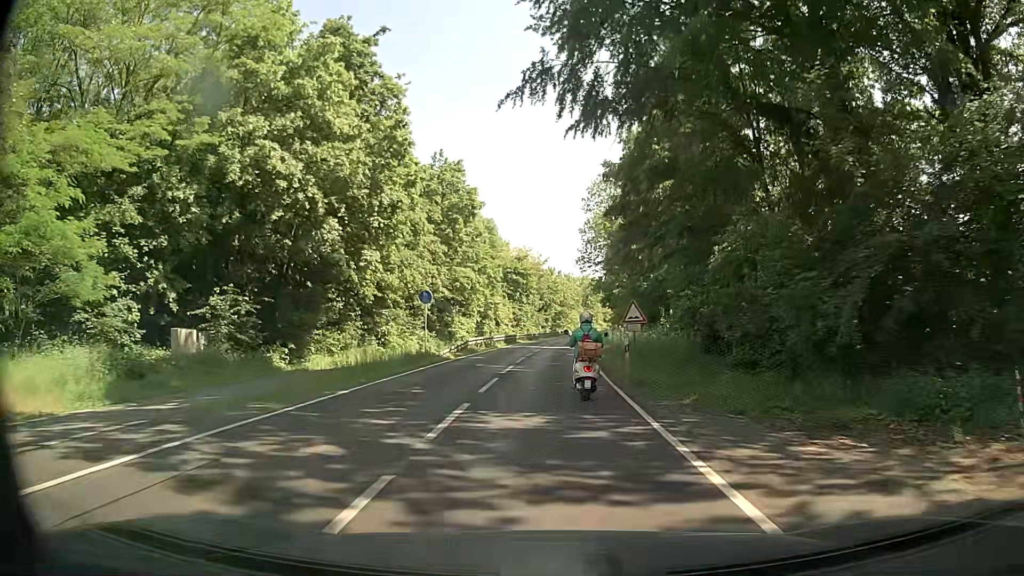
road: secondary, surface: asphalt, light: Day
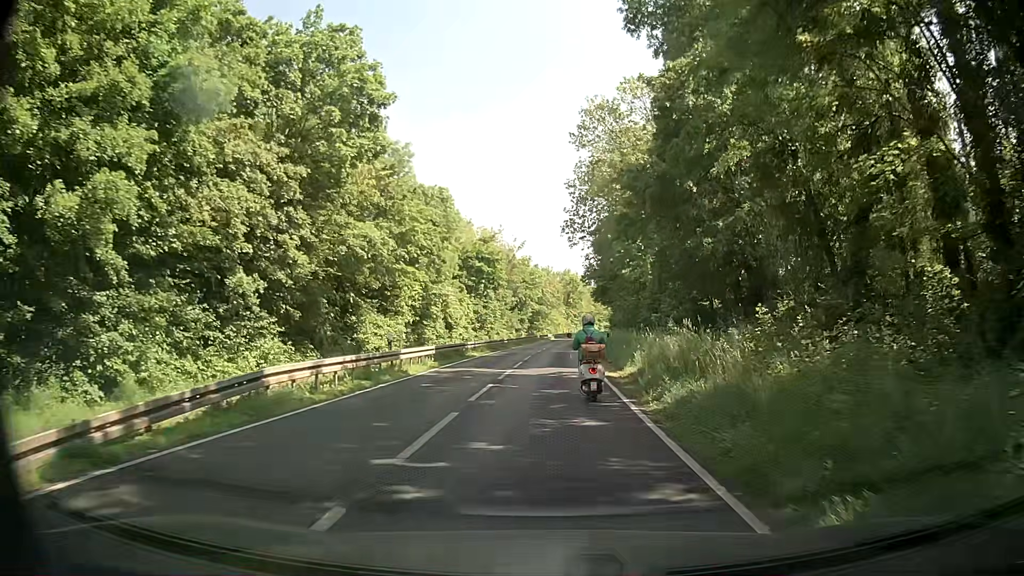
(+0.5, +25.1) m; +3°
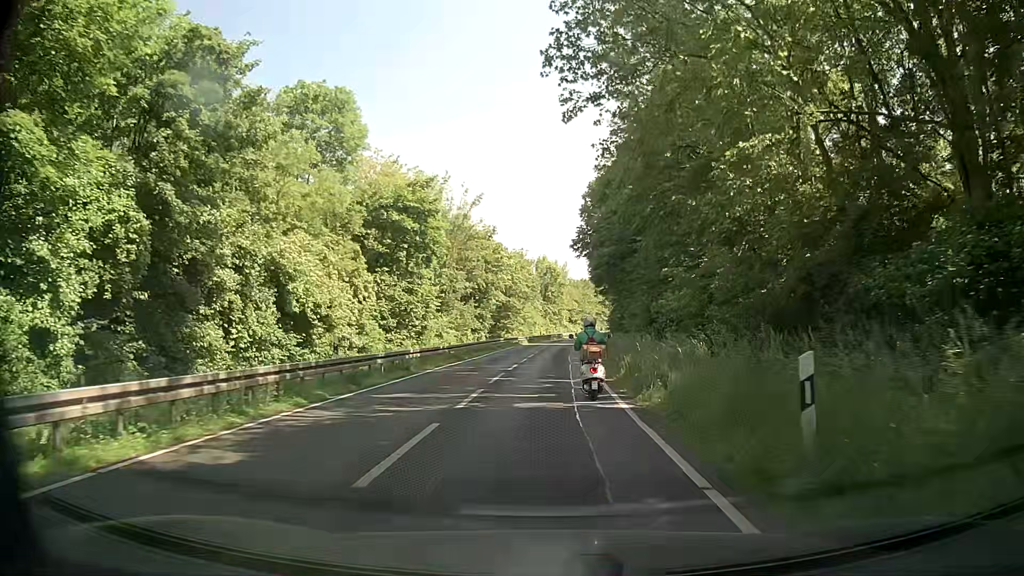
(+0.2, +31.2) m; +1°
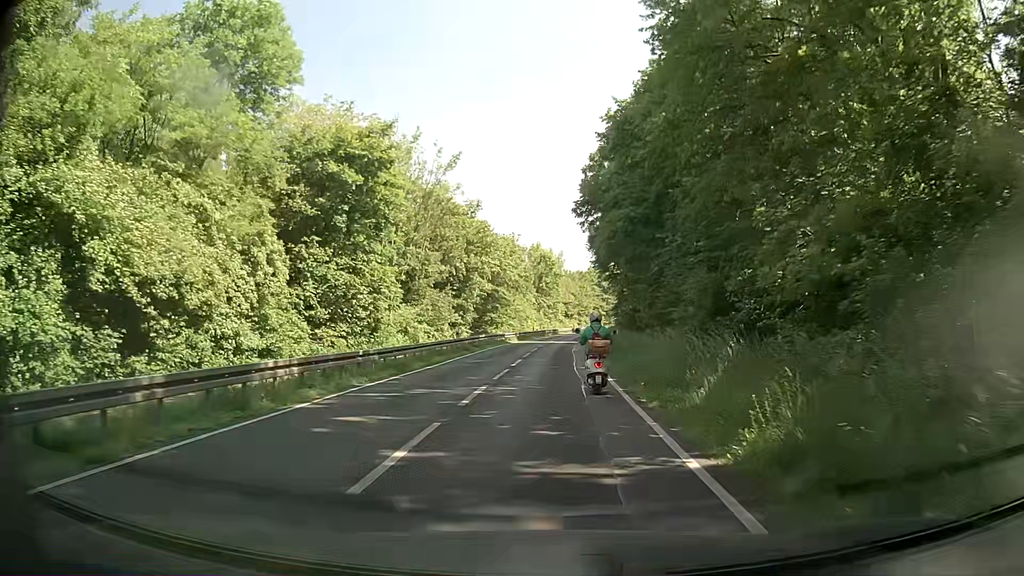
(+0.2, +12.4) m; +1°
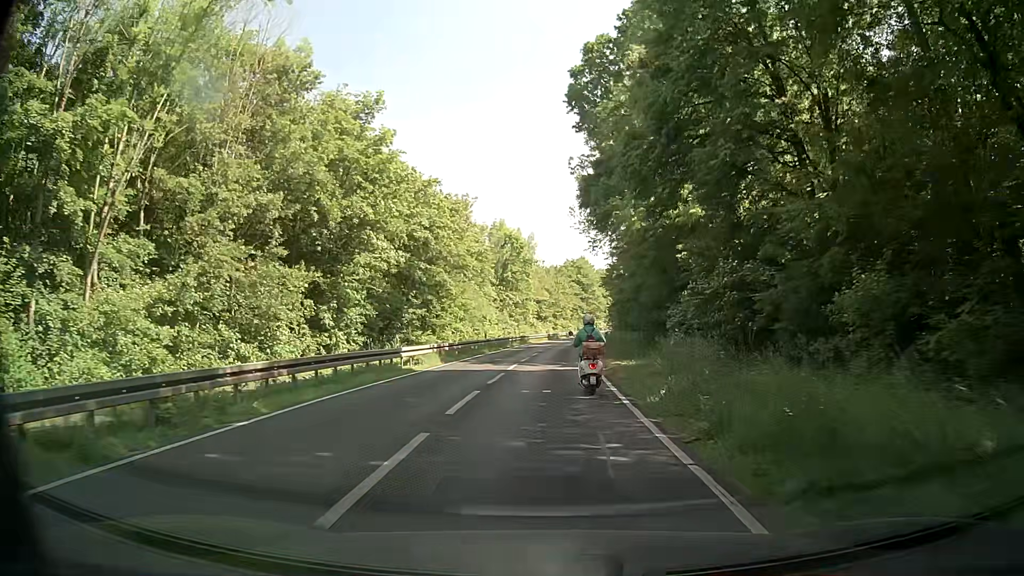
(+0.8, +30.9) m; +4°
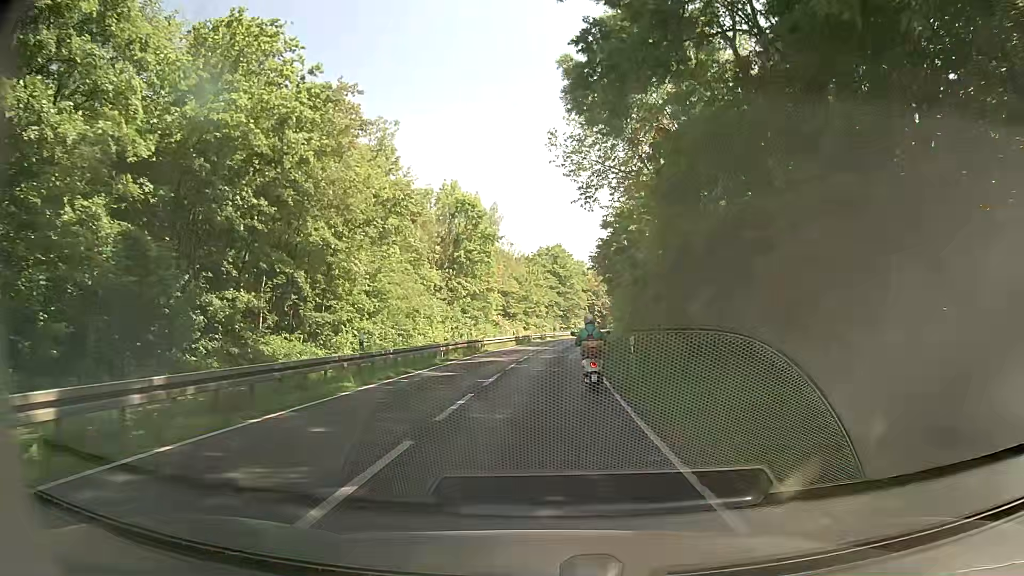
(+0.2, +24.5) m; +2°
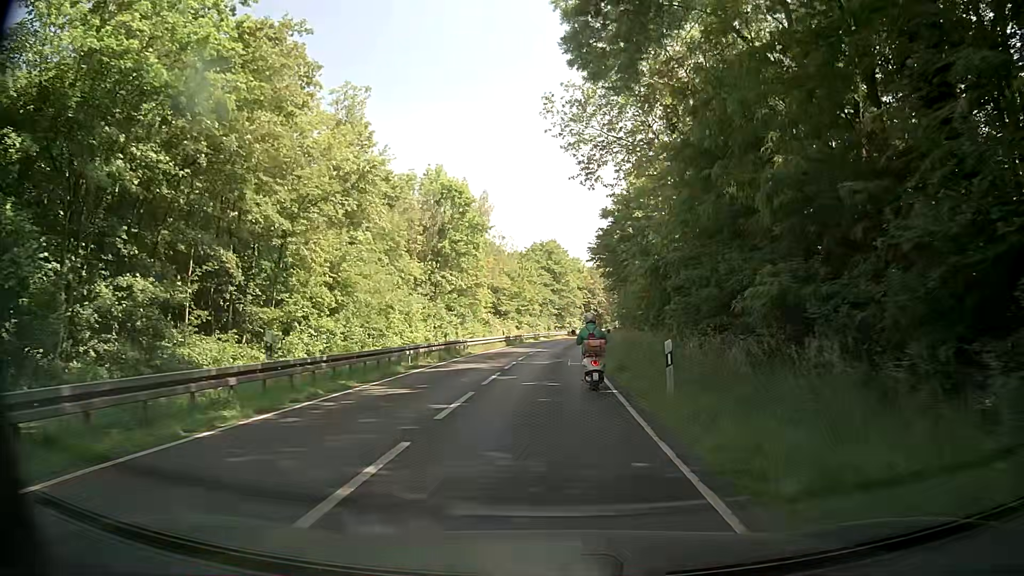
(0.0, +6.1) m; 0°
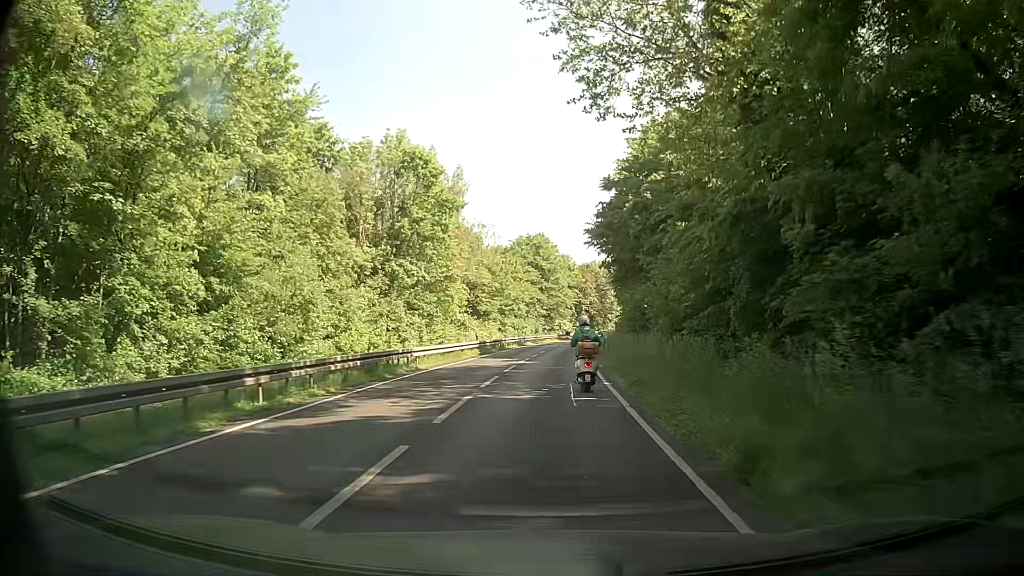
(+0.2, +12.2) m; +2°
(0, +10) (0, +20) (+1, +30) (+1, +40) (+2, +50) (+3, +60) (+4, +70) (+5, +80) (+7, +90) (+8, +100) m
